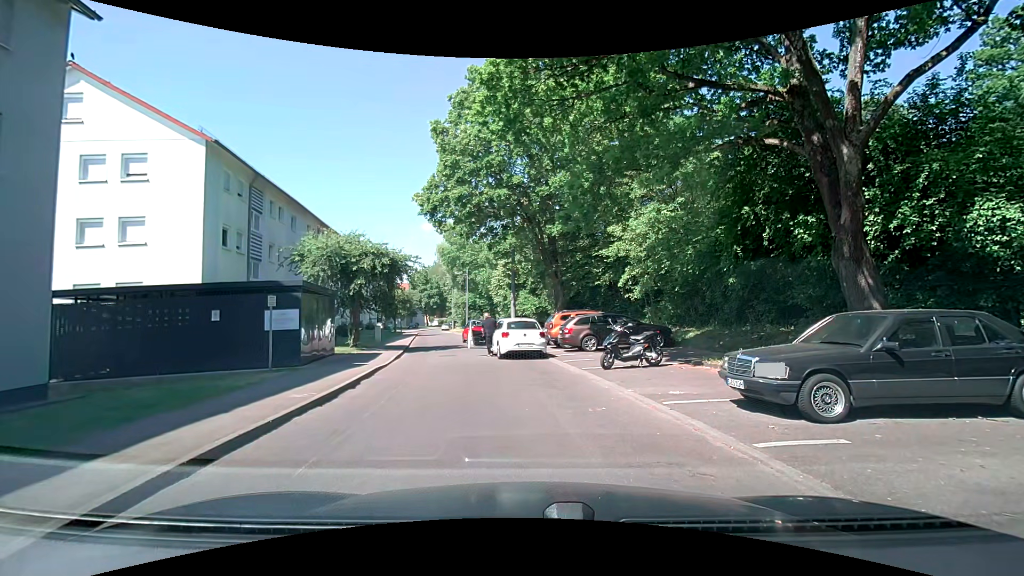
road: residential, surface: asphalt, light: Day
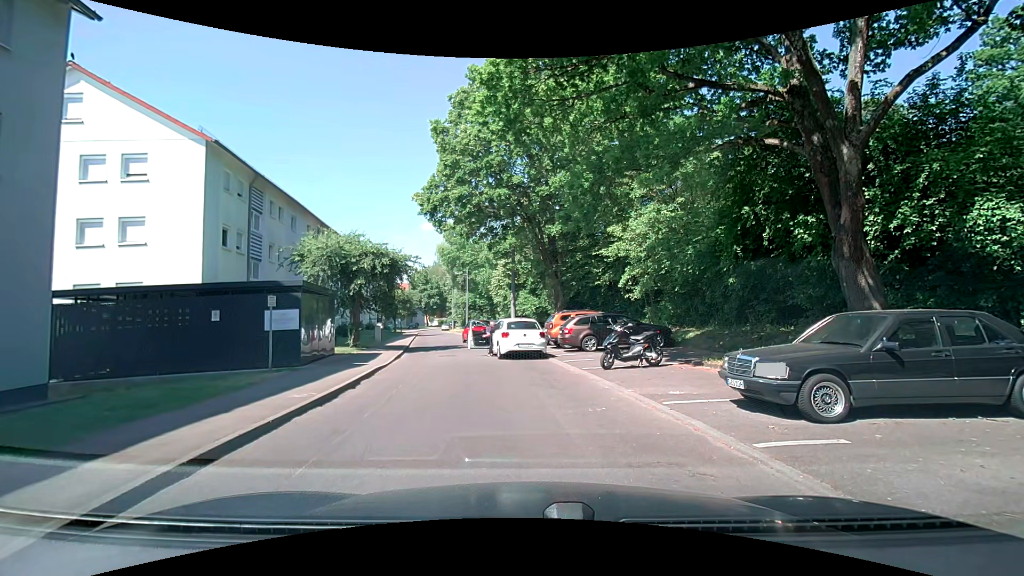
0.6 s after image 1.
(0.0, 0.0) m; 0°
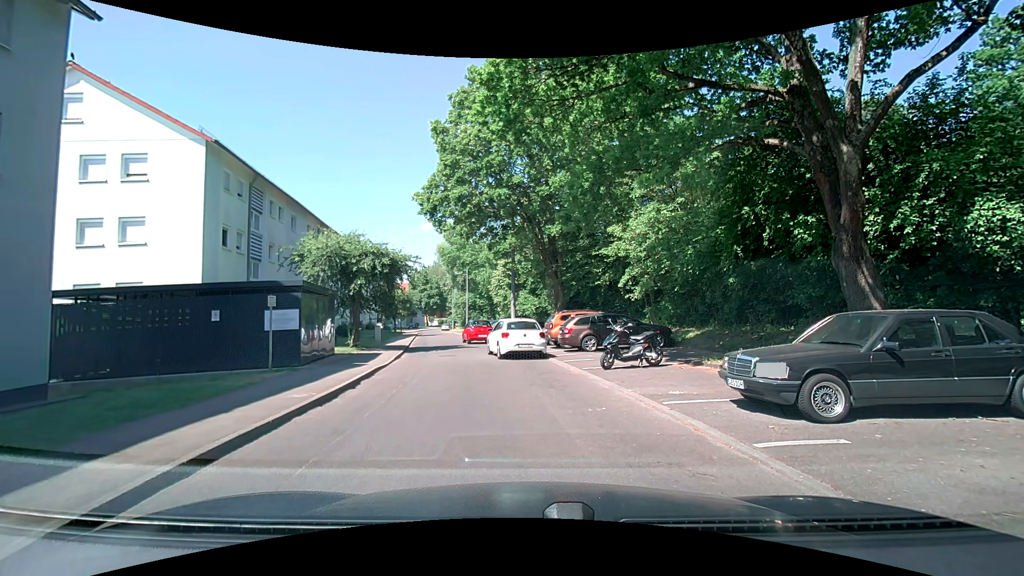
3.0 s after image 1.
(0.0, 0.0) m; 0°
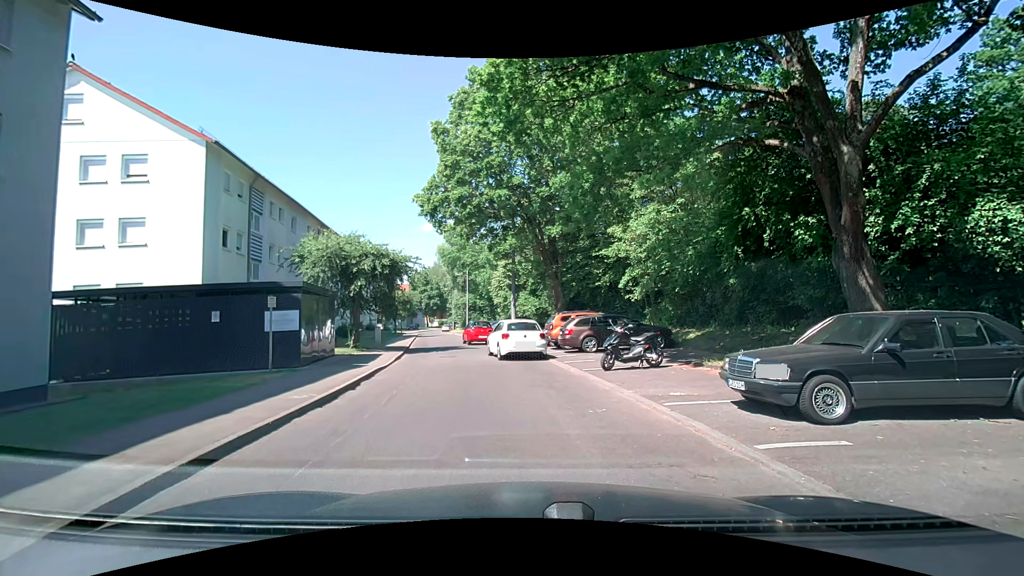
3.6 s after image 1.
(0.0, 0.0) m; 0°
